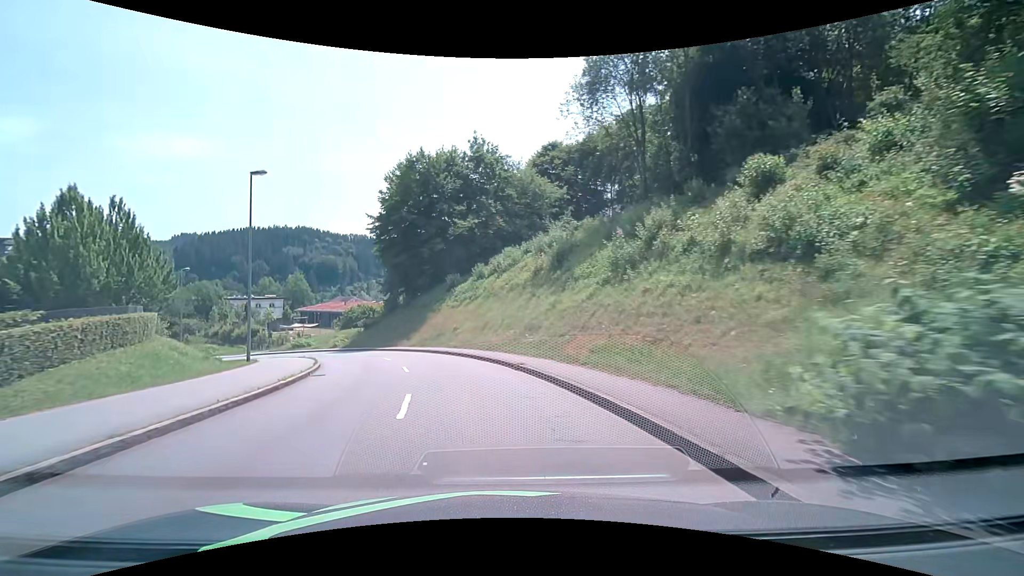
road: tertiary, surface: asphalt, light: Day
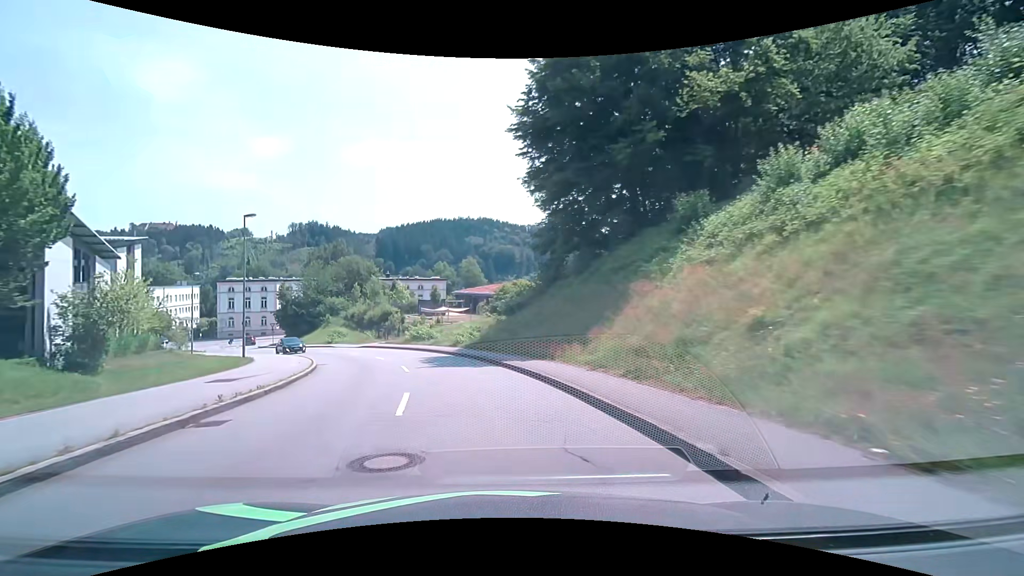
(-4.6, +26.6) m; -20°
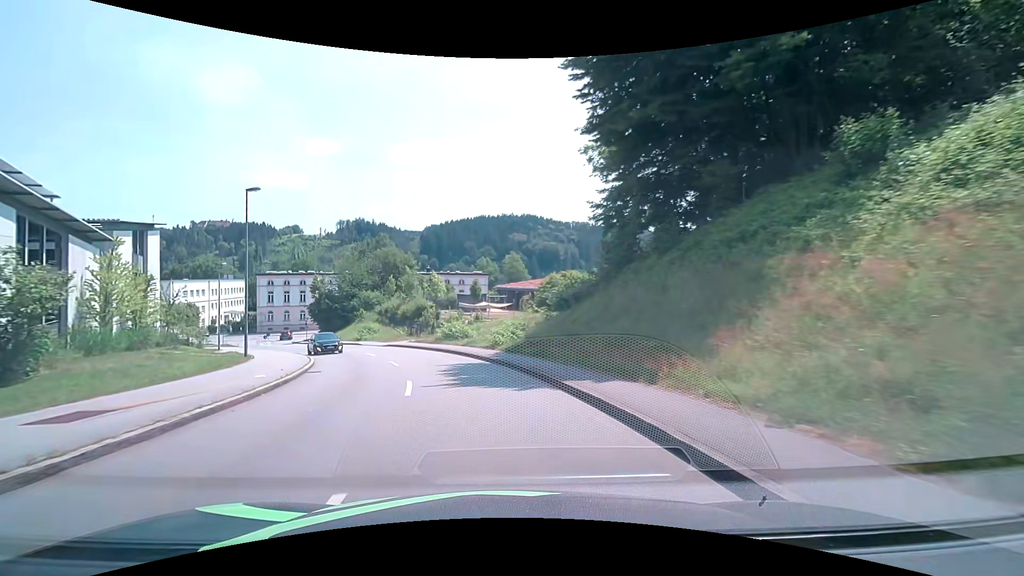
(-0.3, +6.9) m; -5°
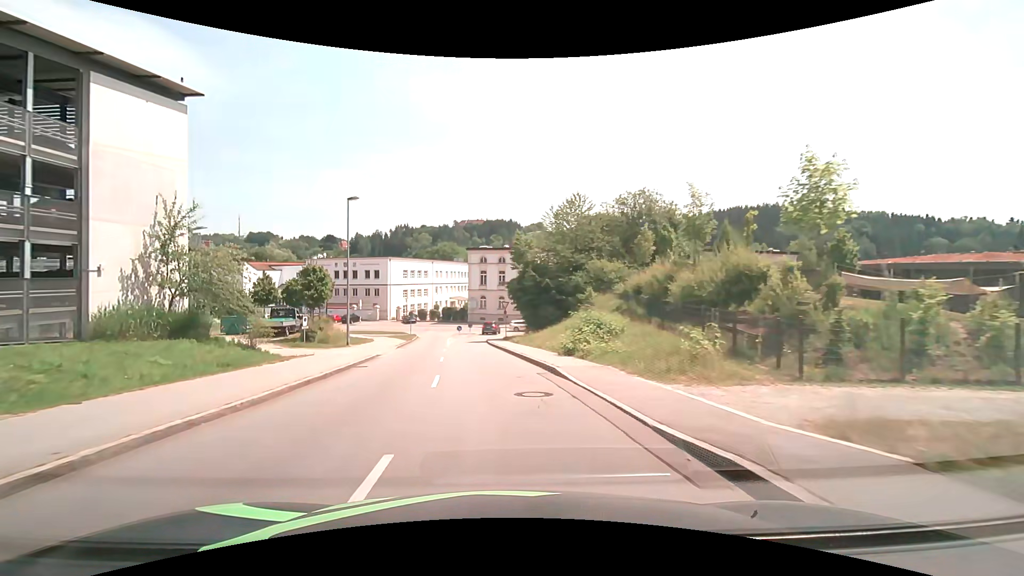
(-8.2, +34.2) m; -27°
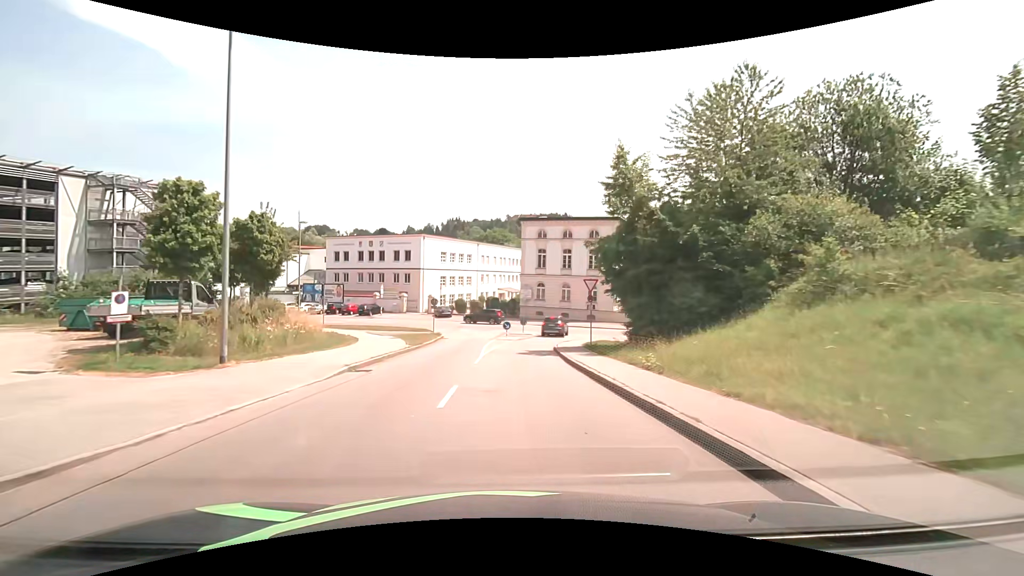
(-1.7, +21.4) m; -7°
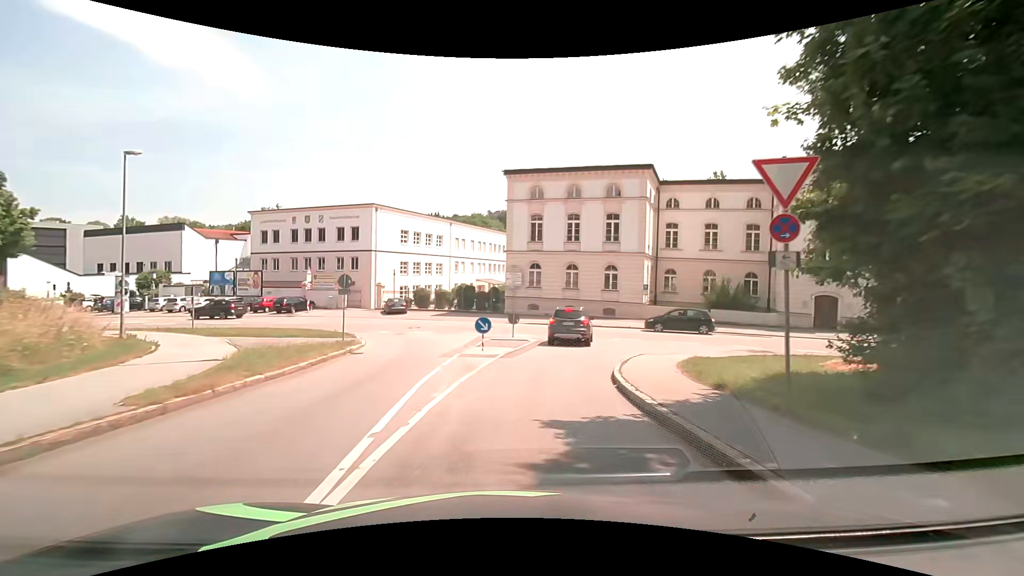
(+0.3, +18.4) m; +3°
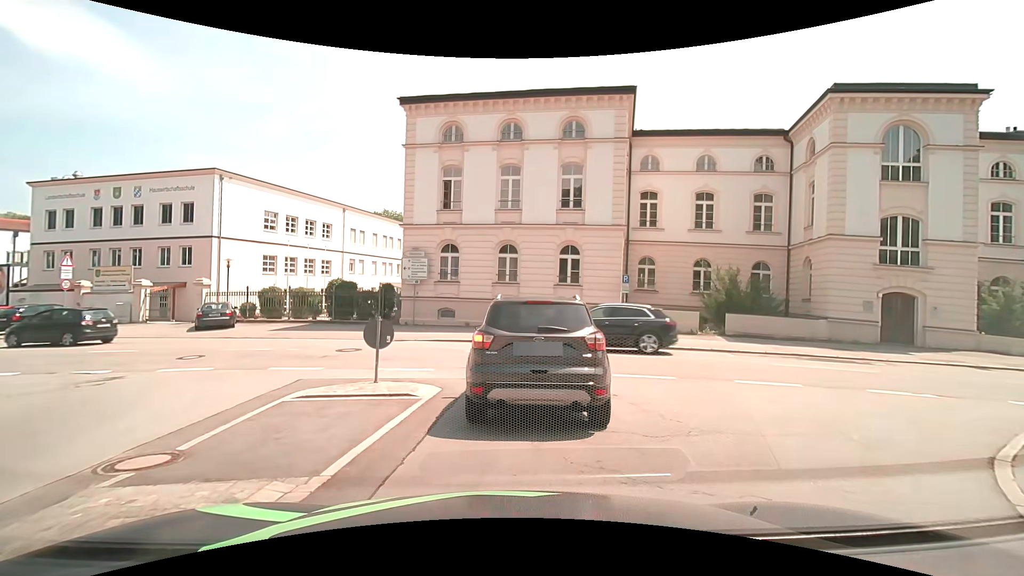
(+0.9, +14.8) m; +8°
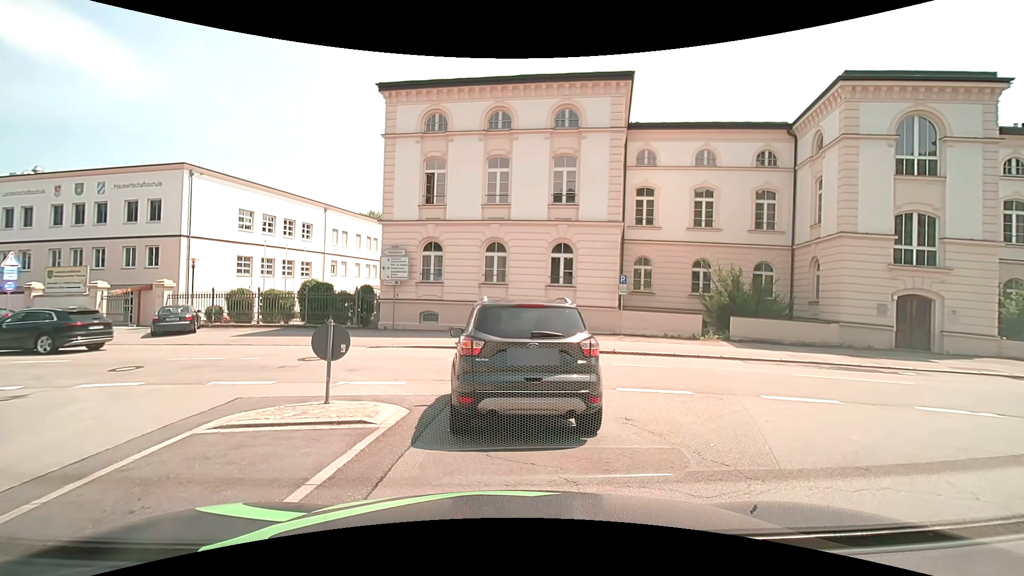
(0.0, +1.8) m; +1°
(0, +10) (-6, +18) (-15, +21) (-25, +23) (-35, +25) (-45, +26) (-55, +26) (-65, +26) (-75, +26) (-85, +26) m
